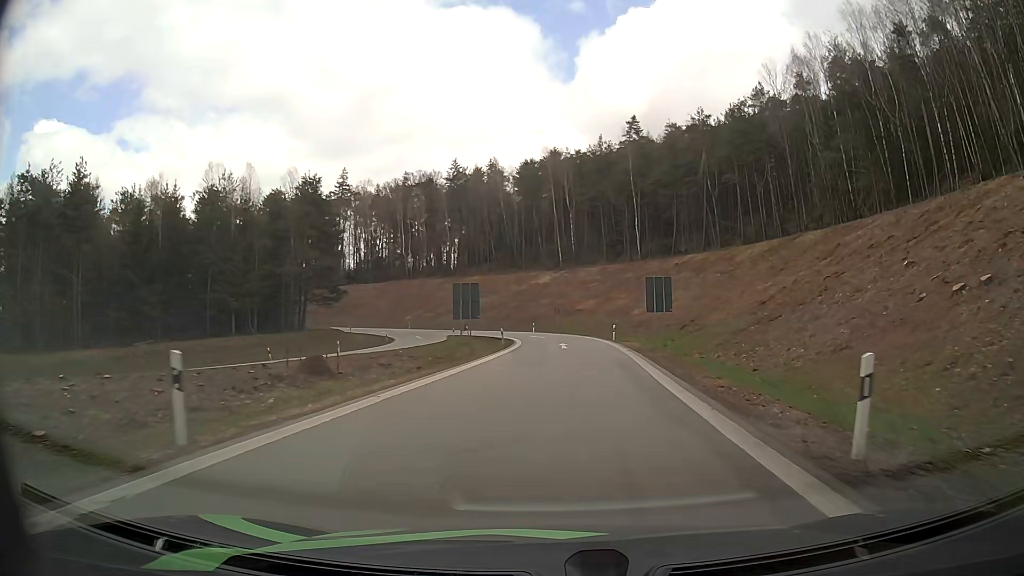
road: motorway_link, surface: asphalt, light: Day
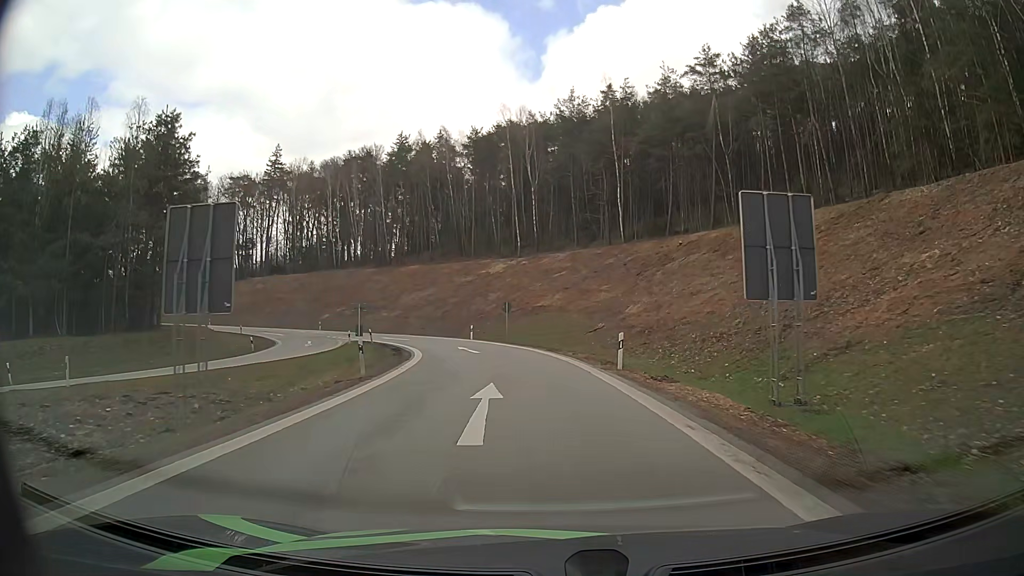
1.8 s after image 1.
(+1.3, +25.6) m; +4°
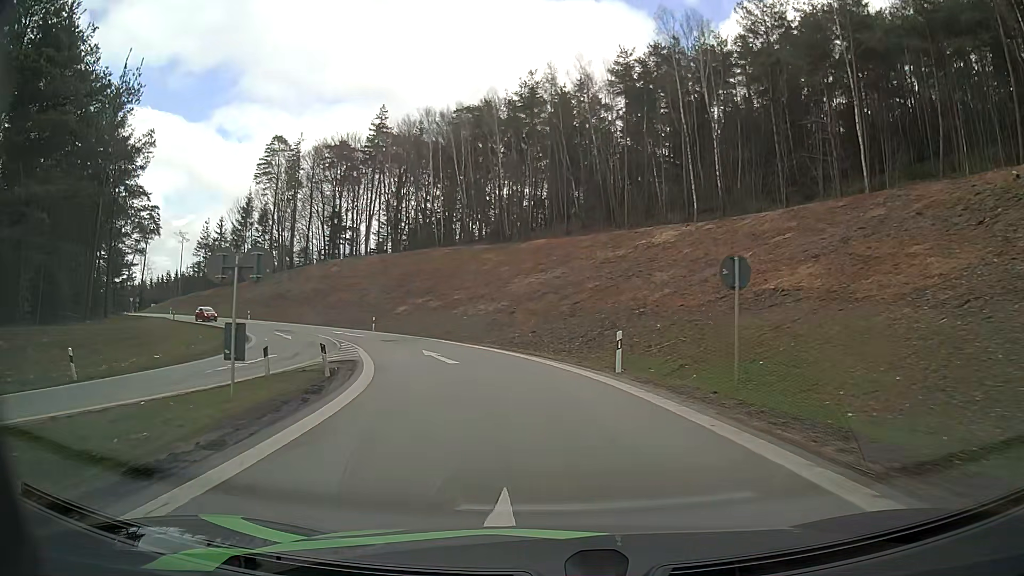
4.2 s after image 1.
(-3.0, +32.2) m; -12°
